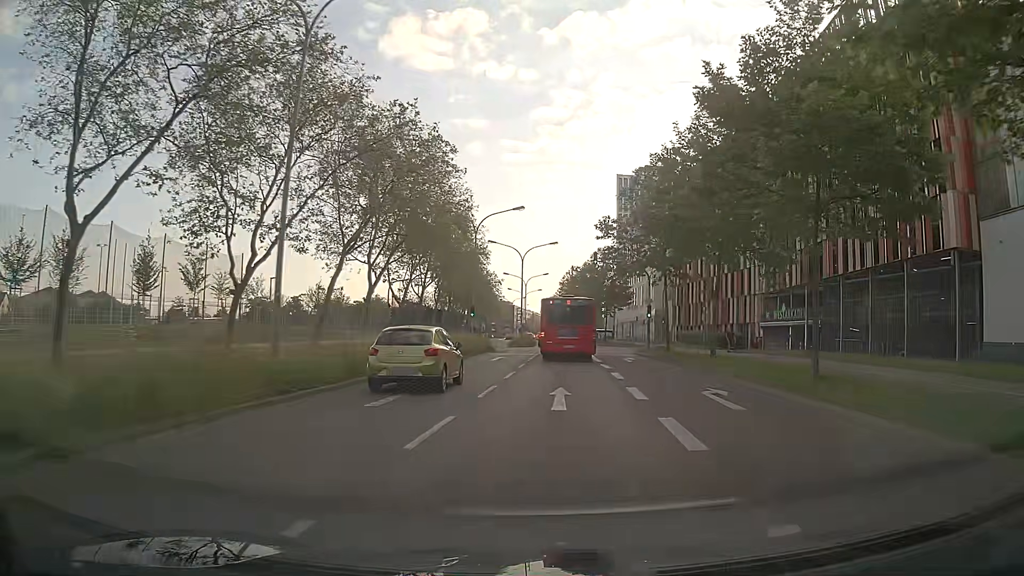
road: secondary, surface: asphalt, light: Day
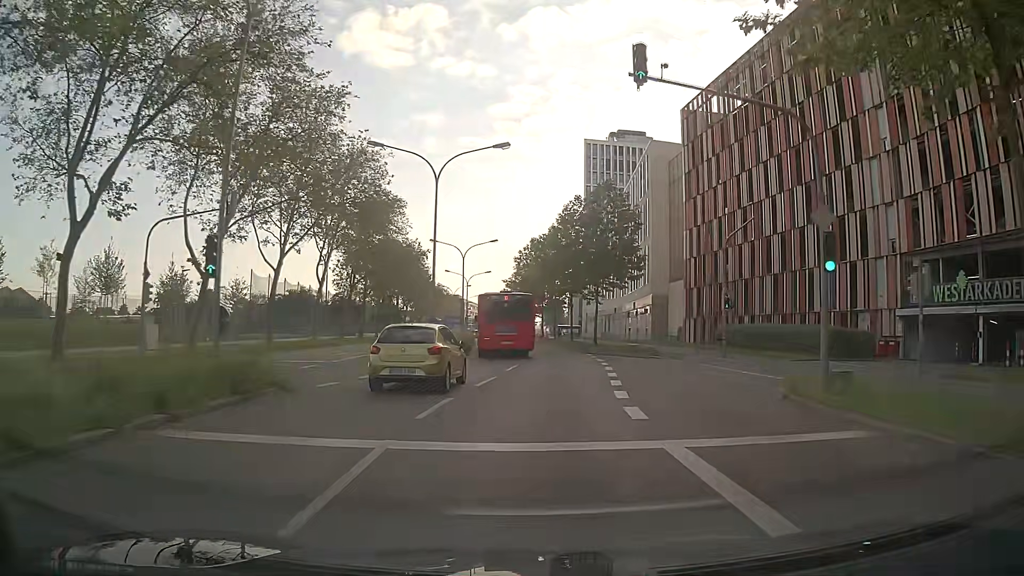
(+1.6, +33.6) m; +5°
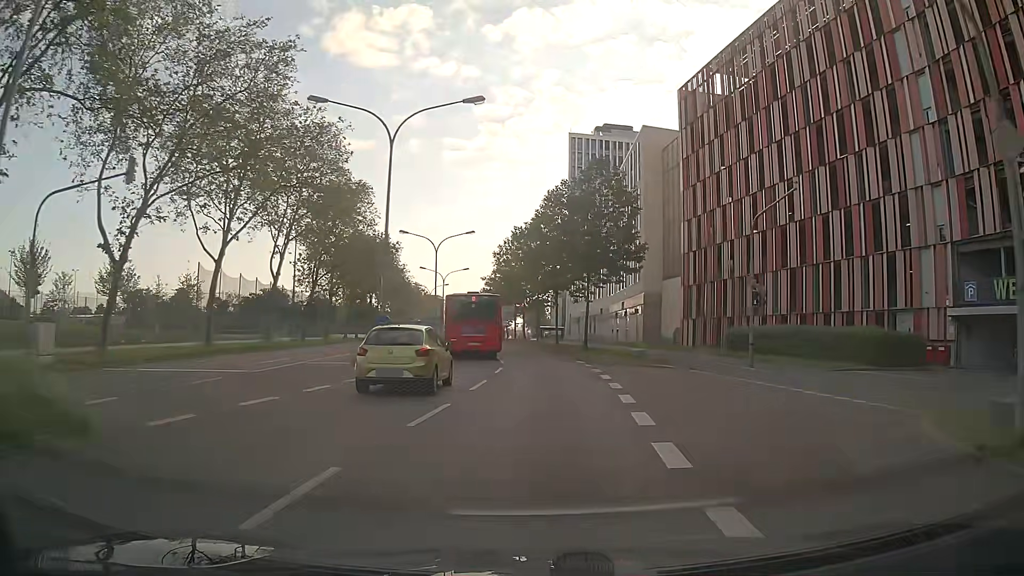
(0.0, +6.6) m; 0°
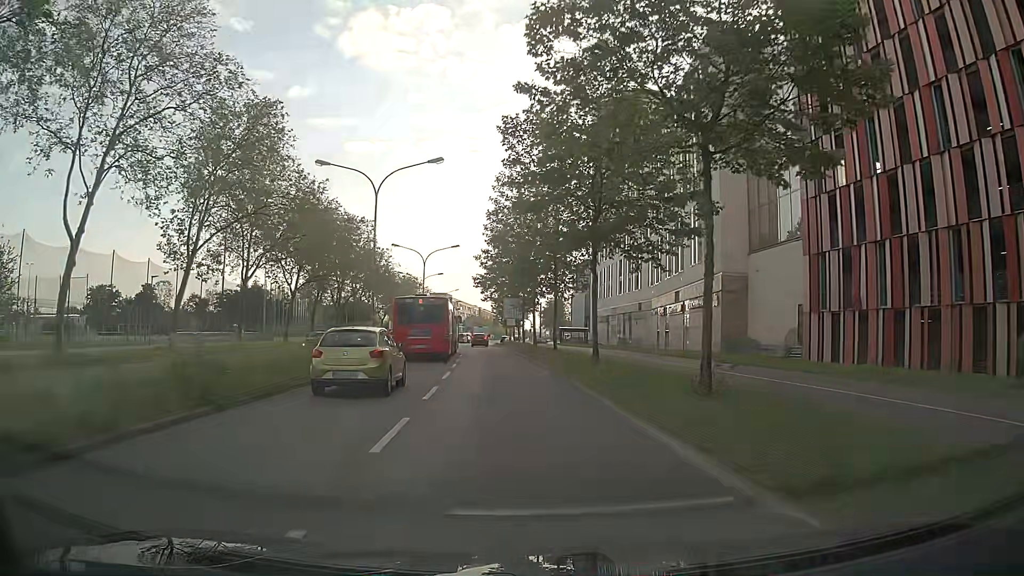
(+0.7, +26.0) m; -1°
(0, +10) (-1, +20) (-1, +30) (-2, +40) (-3, +50) (-4, +60) (-5, +70) (-6, +80) (-7, +90) (-7, +100) m
